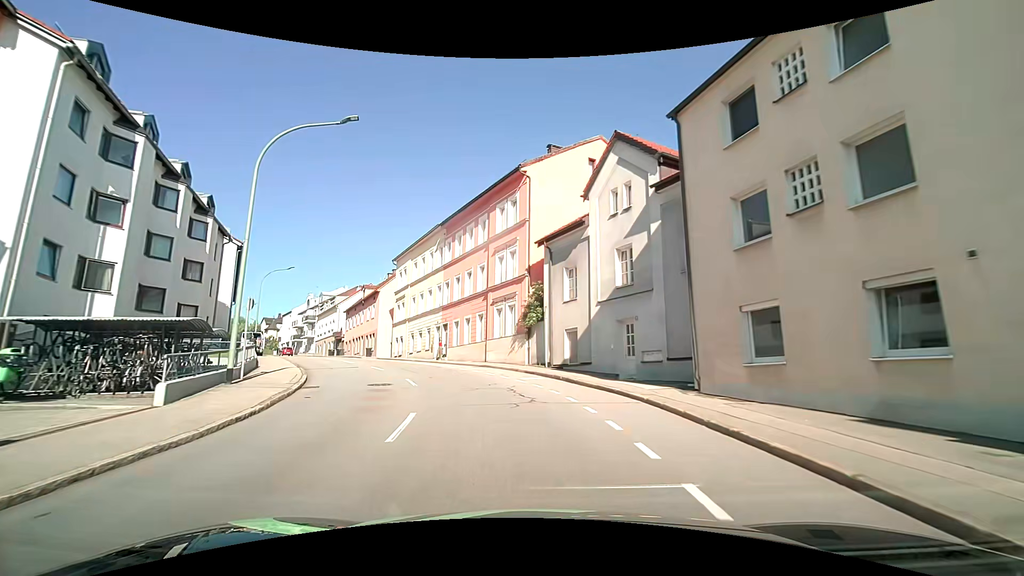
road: tertiary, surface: asphalt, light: Day
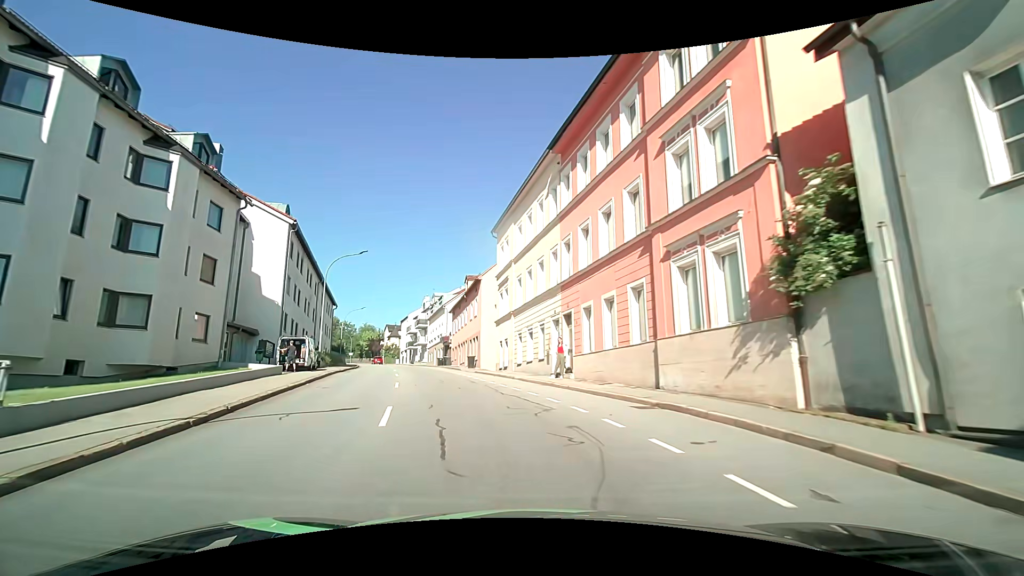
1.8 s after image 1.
(-1.9, +17.0) m; -17°
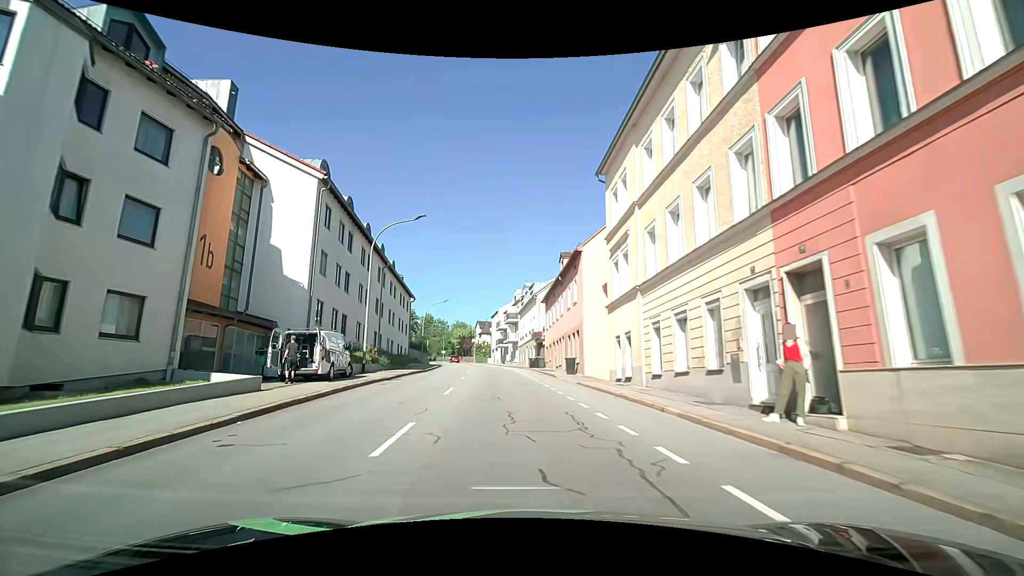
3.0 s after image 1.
(-0.6, +11.8) m; -9°
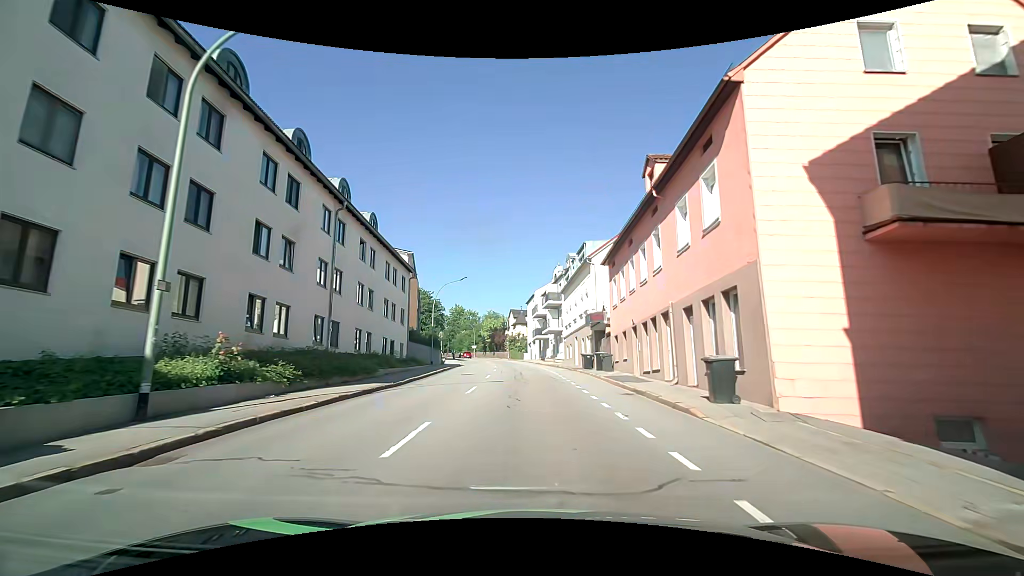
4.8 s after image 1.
(-0.8, +18.4) m; -4°
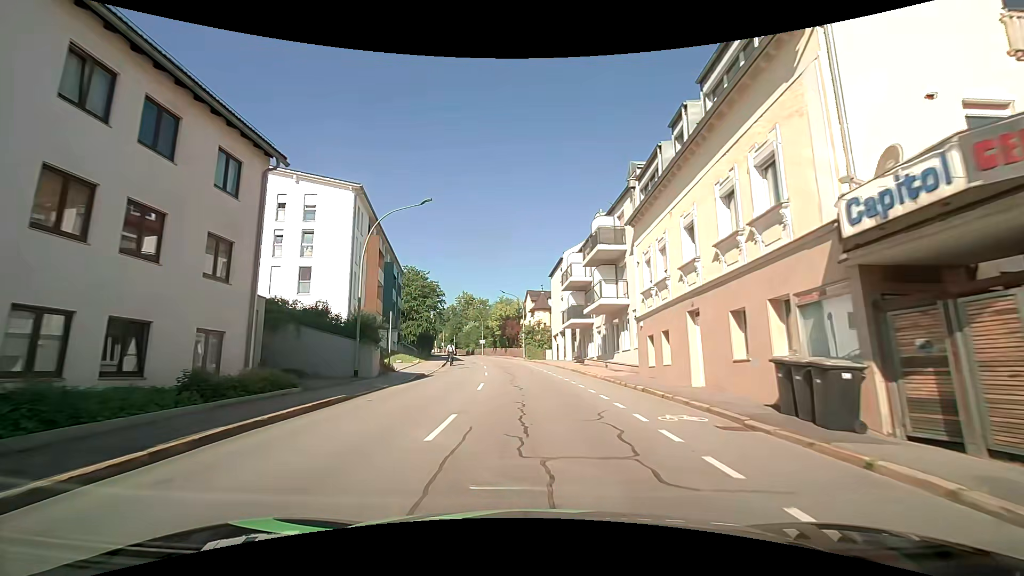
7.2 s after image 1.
(-0.6, +26.4) m; -2°
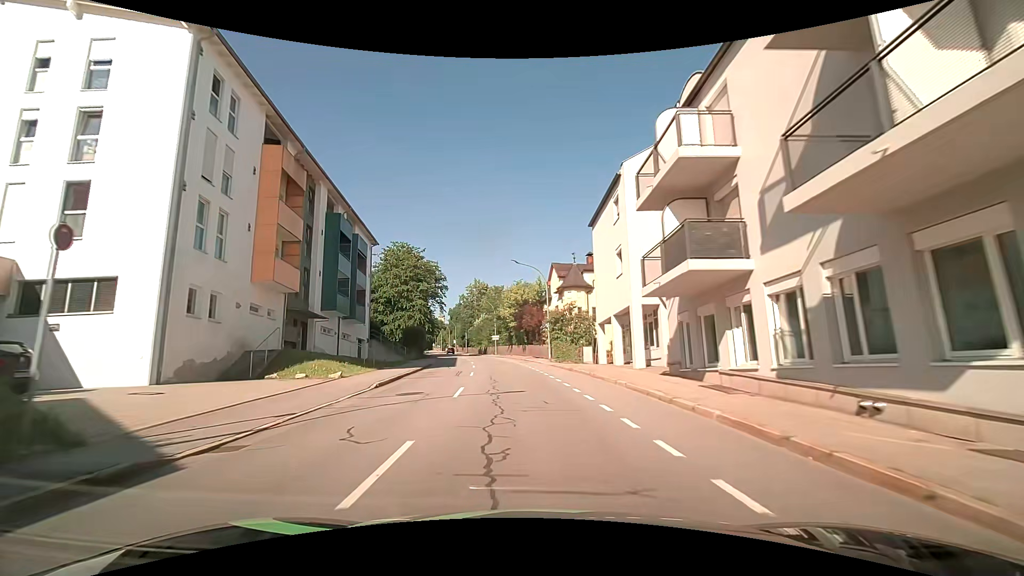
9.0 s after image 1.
(-0.3, +21.3) m; -2°
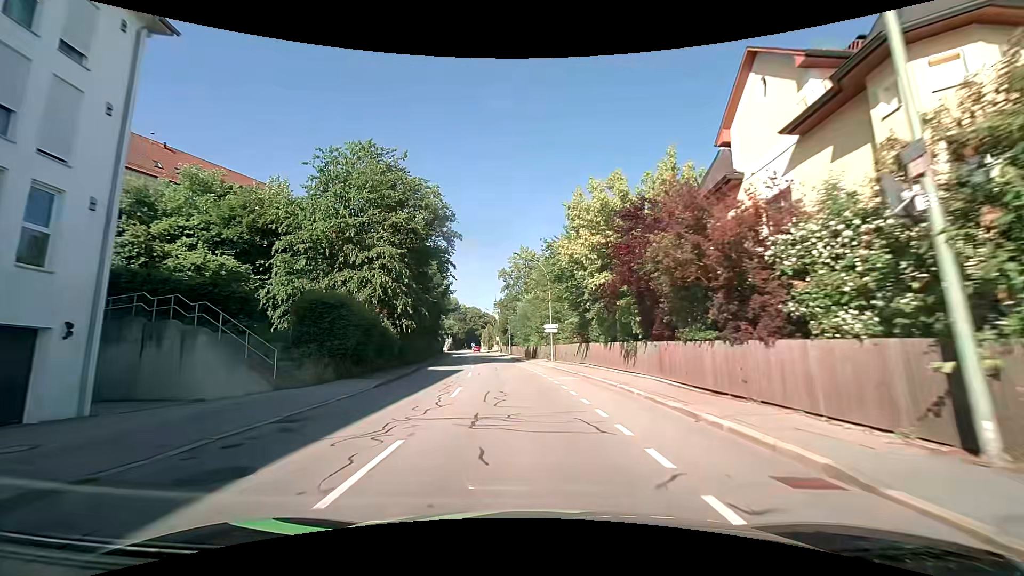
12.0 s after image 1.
(-2.3, +36.4) m; -6°
